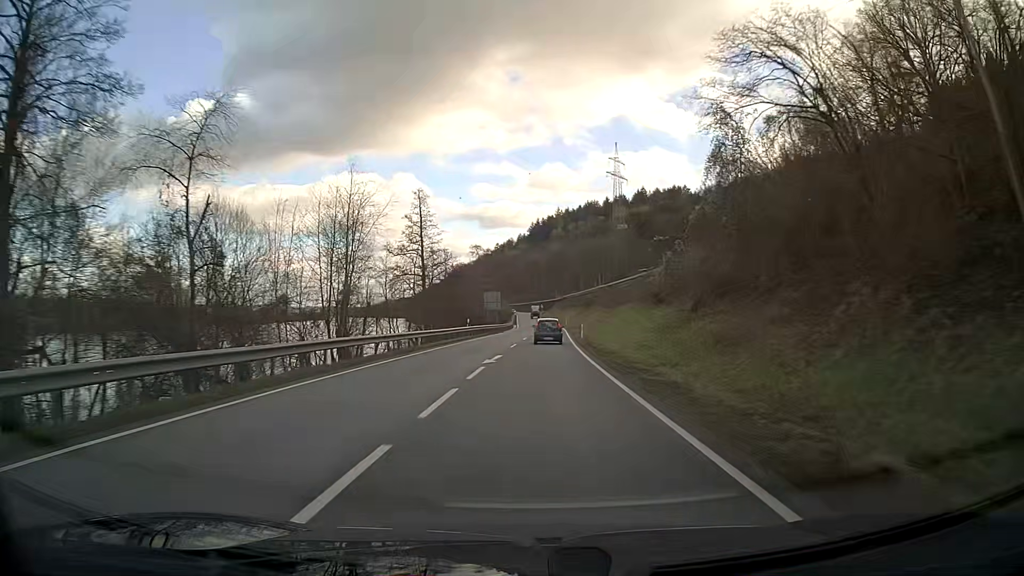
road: primary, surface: asphalt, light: Day
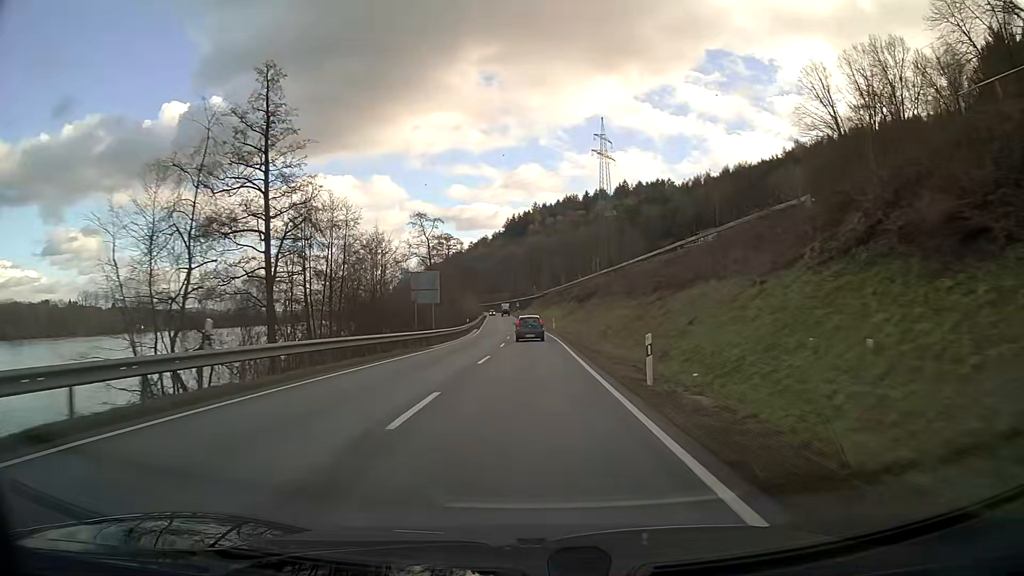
(+0.6, +37.5) m; +1°
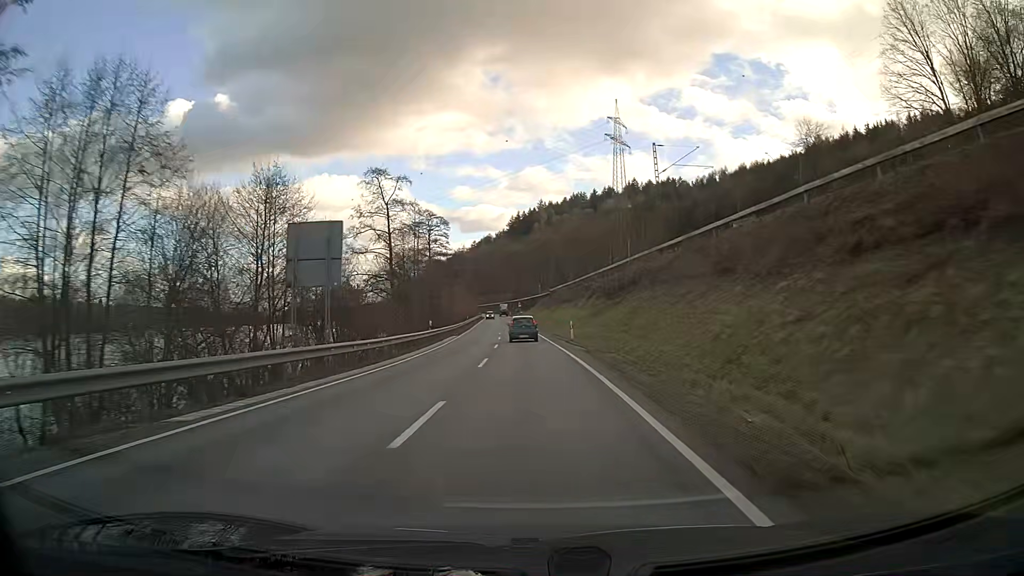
(0.0, +25.1) m; 0°
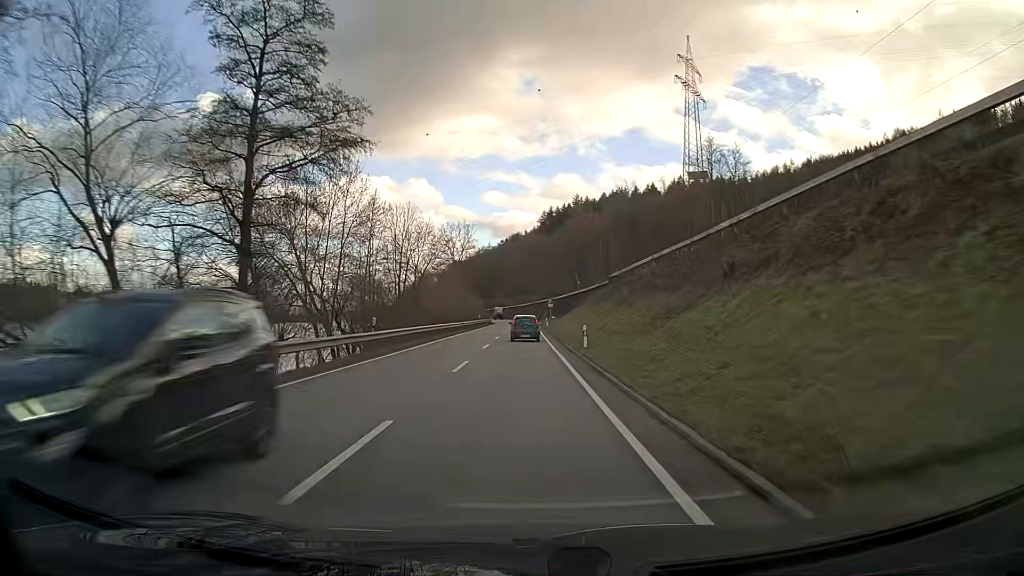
(-1.2, +61.9) m; -2°
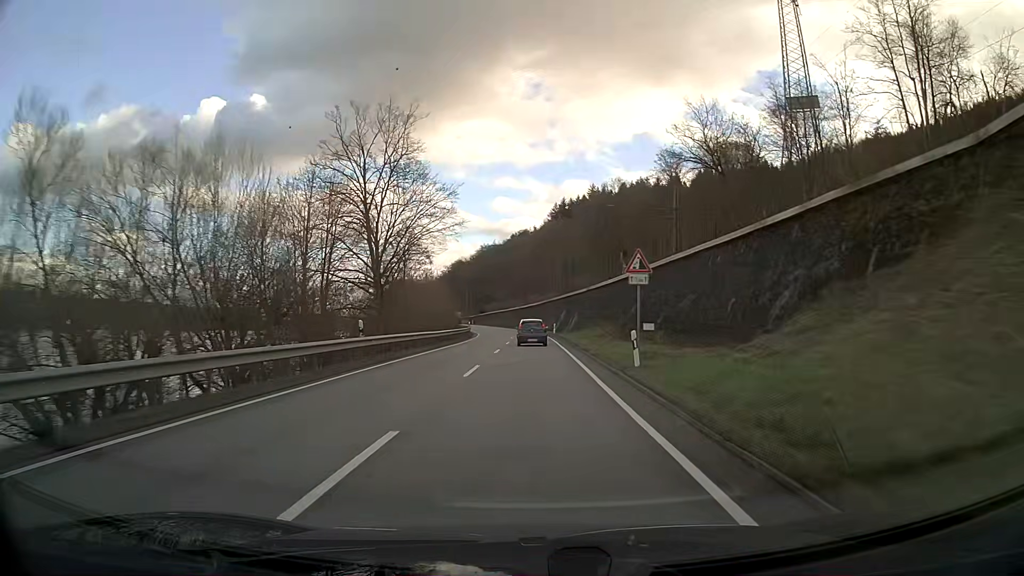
(-0.6, +60.6) m; -1°
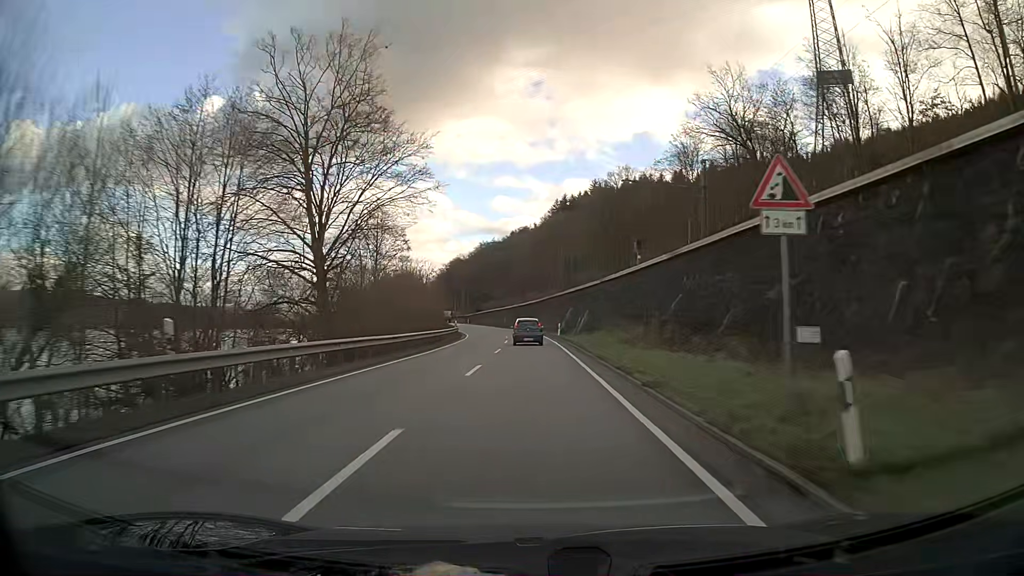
(0.0, +11.9) m; 0°
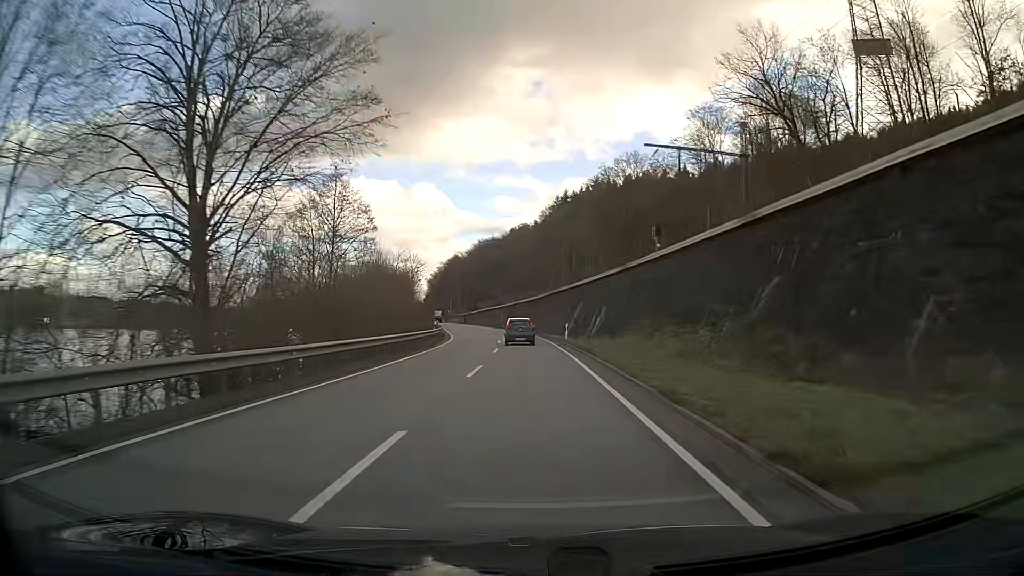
(0.0, +11.9) m; 0°
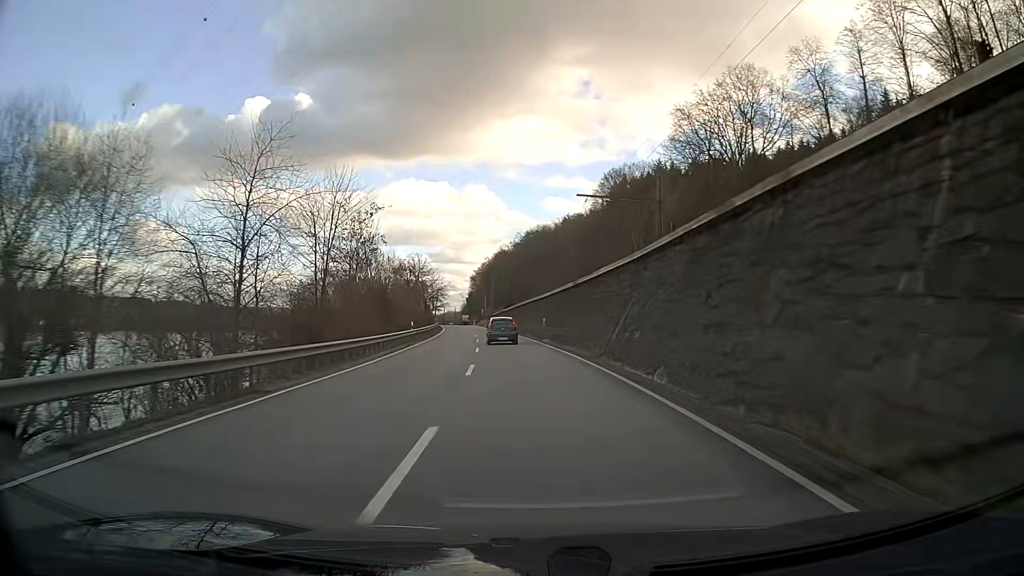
(-1.9, +47.3) m; -5°
(0, +10) (-1, +20) (-1, +30) (-2, +40) (-3, +50) (-3, +60) (-4, +70) (-6, +80) (-7, +90) (-8, +100) m
